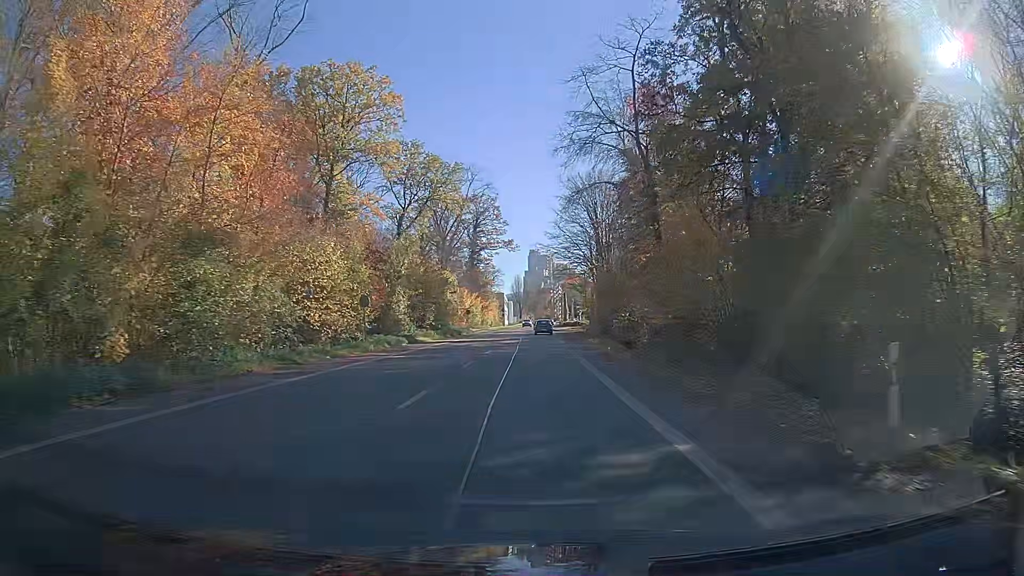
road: secondary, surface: asphalt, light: Day
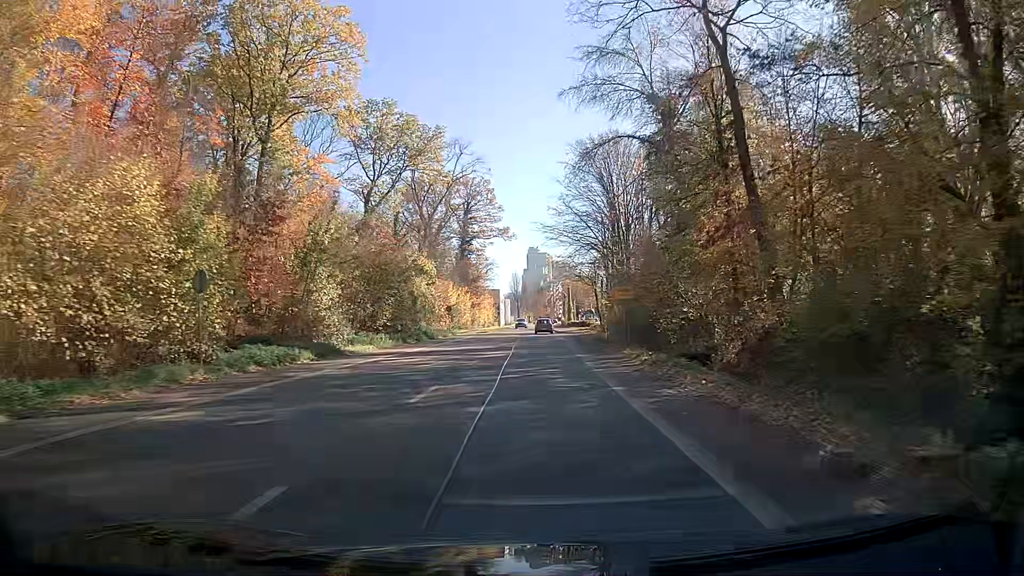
(0.0, +17.0) m; 0°
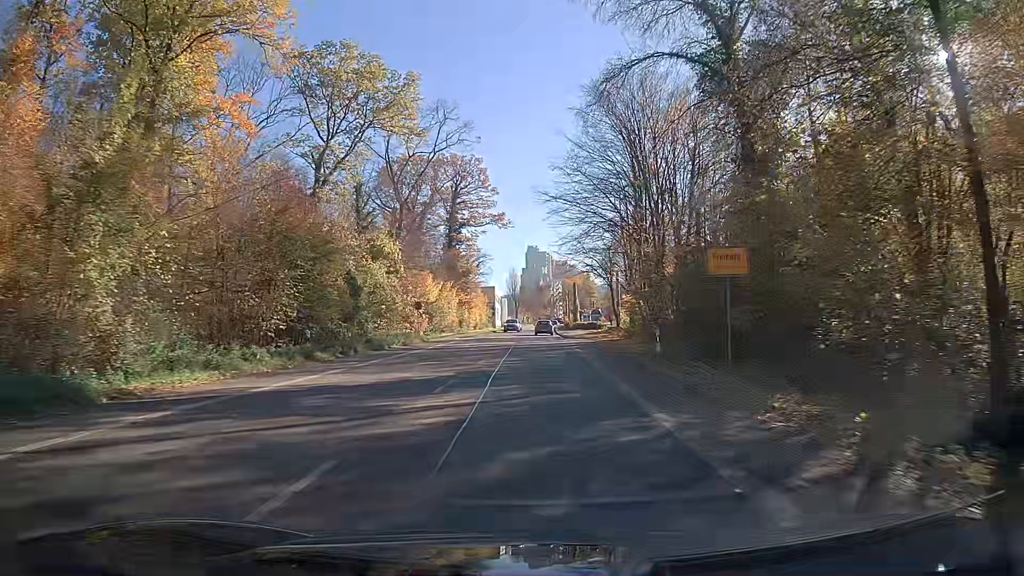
(0.0, +16.5) m; 0°
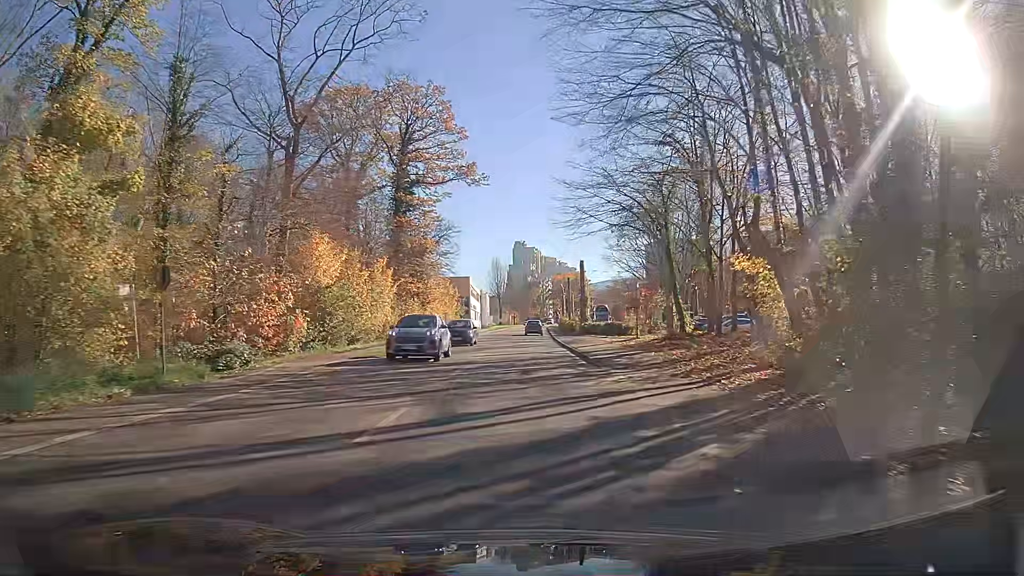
(+0.3, +31.6) m; +1°
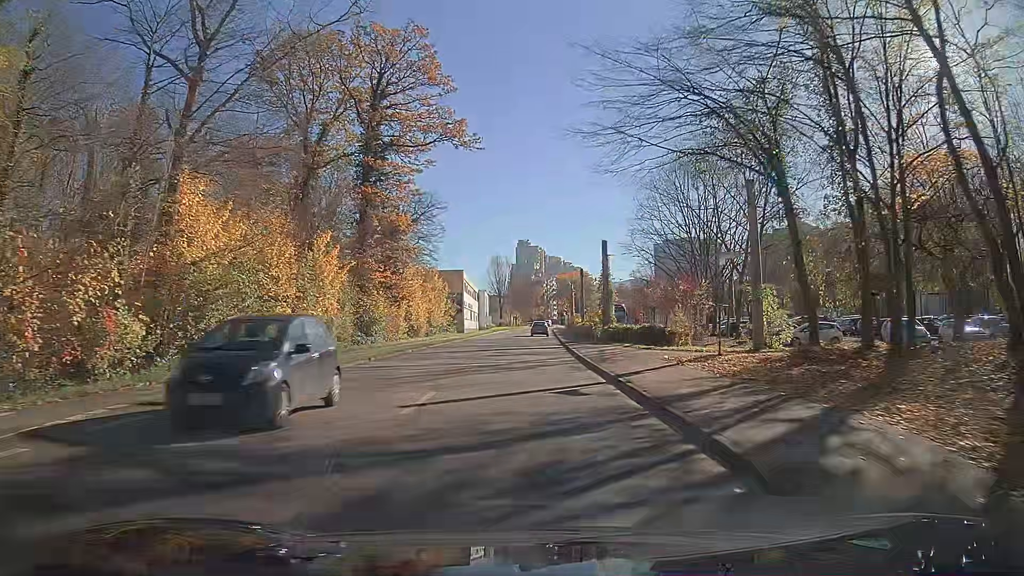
(0.0, +15.2) m; 0°
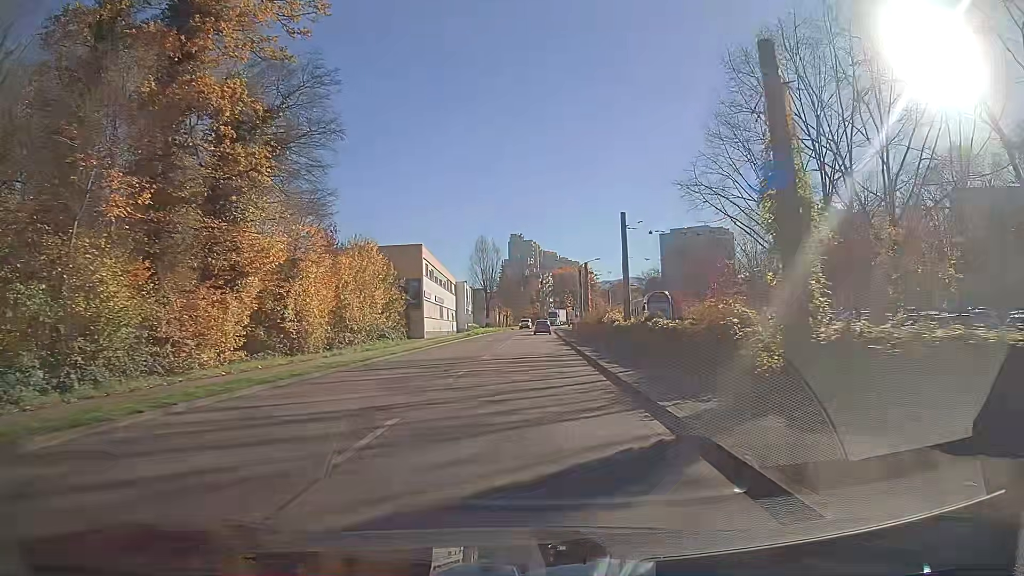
(+0.1, +30.6) m; +1°
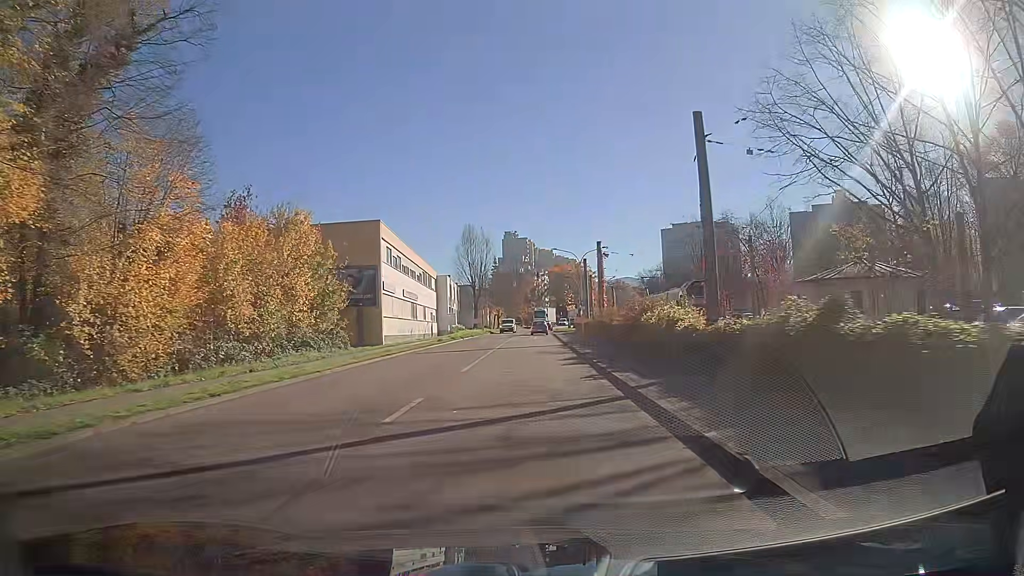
(0.0, +15.3) m; 0°
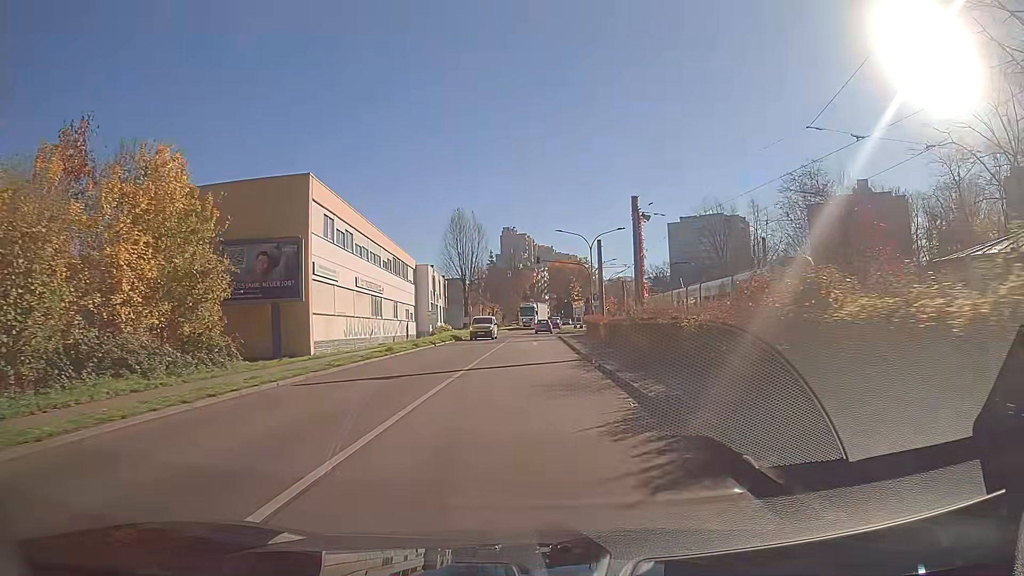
(0.0, +15.1) m; 0°
(0, +10) (0, +20) (0, +30) (0, +40) (0, +50) (+1, +60) (+1, +70) (+1, +80) (+2, +90) (+4, +100) m
